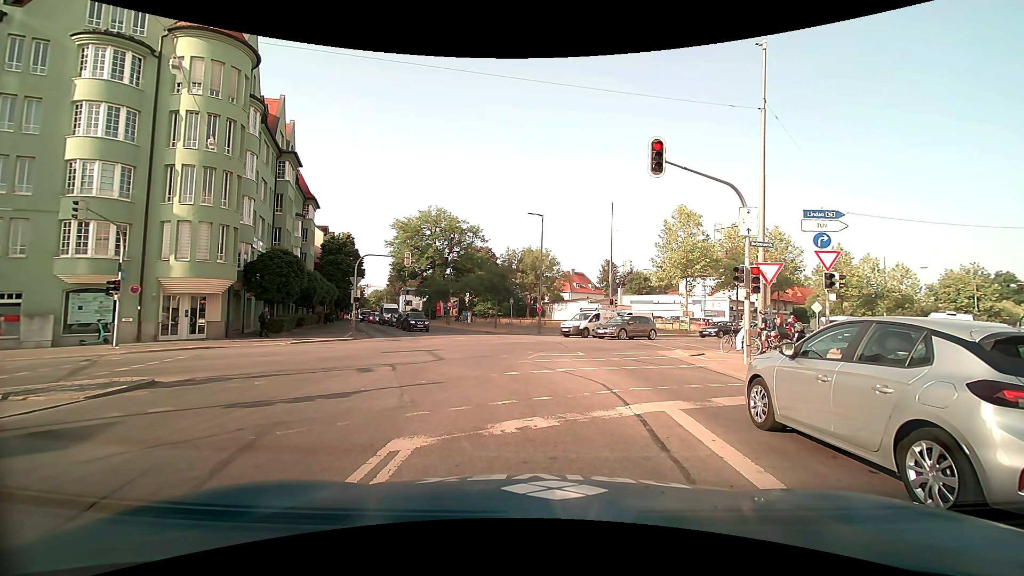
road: primary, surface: asphalt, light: Day
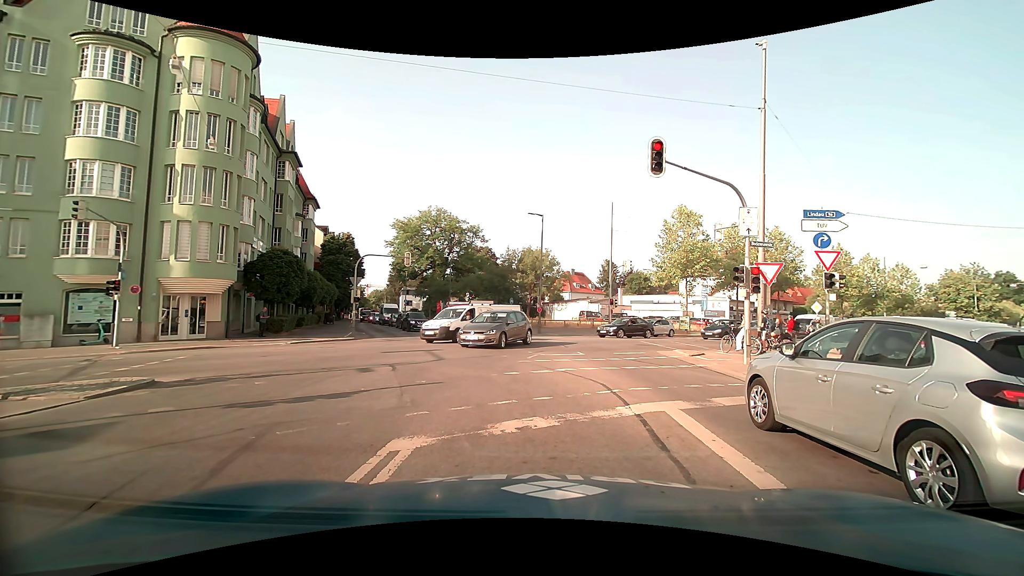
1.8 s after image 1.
(0.0, 0.0) m; 0°
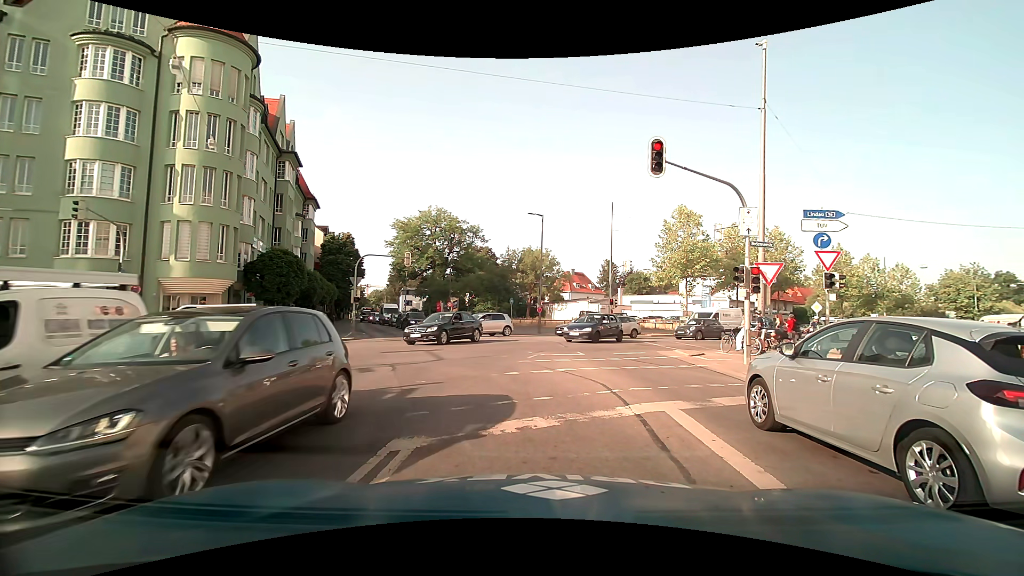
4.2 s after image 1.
(0.0, 0.0) m; 0°
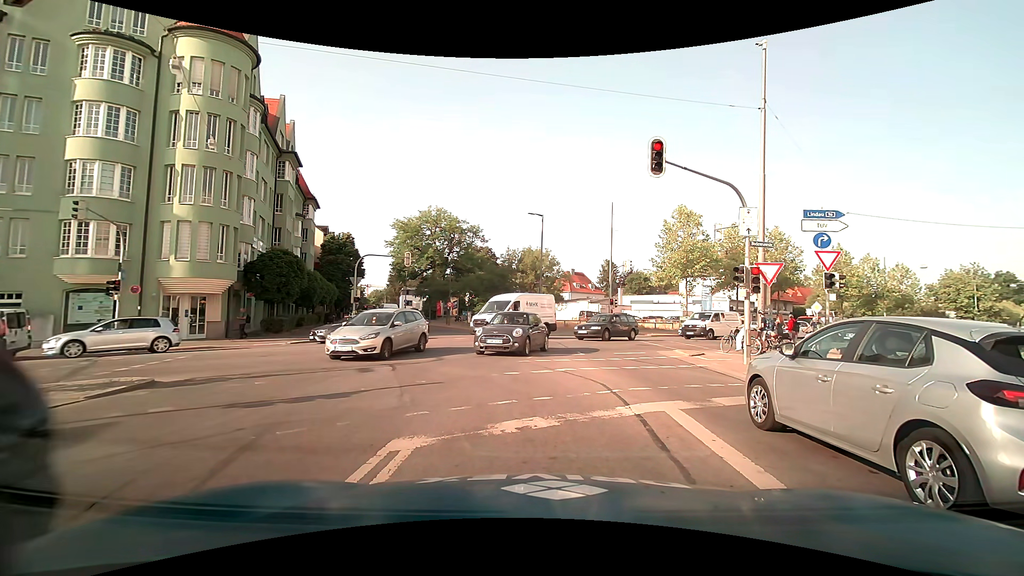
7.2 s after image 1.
(0.0, 0.0) m; 0°
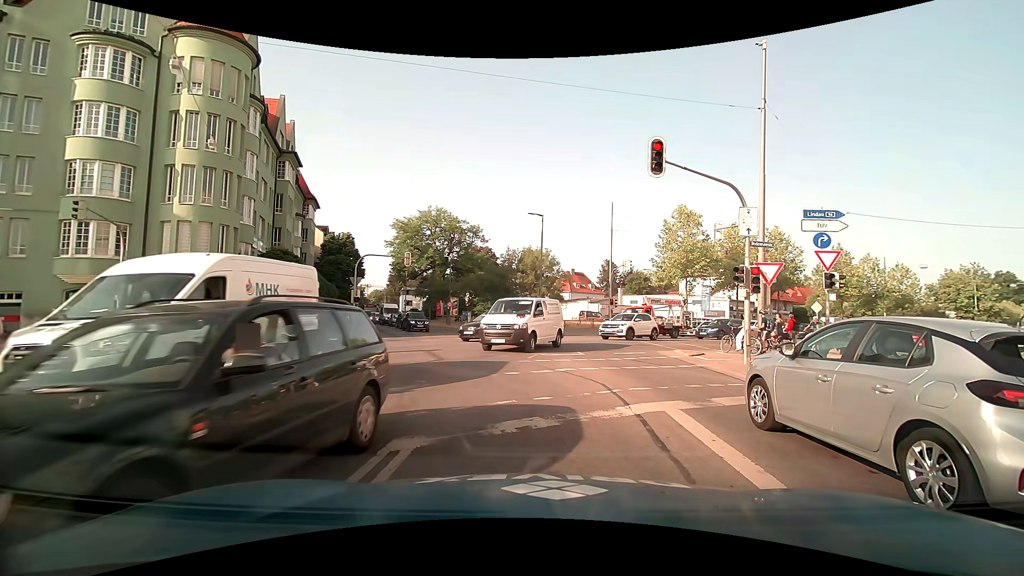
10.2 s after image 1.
(0.0, 0.0) m; 0°
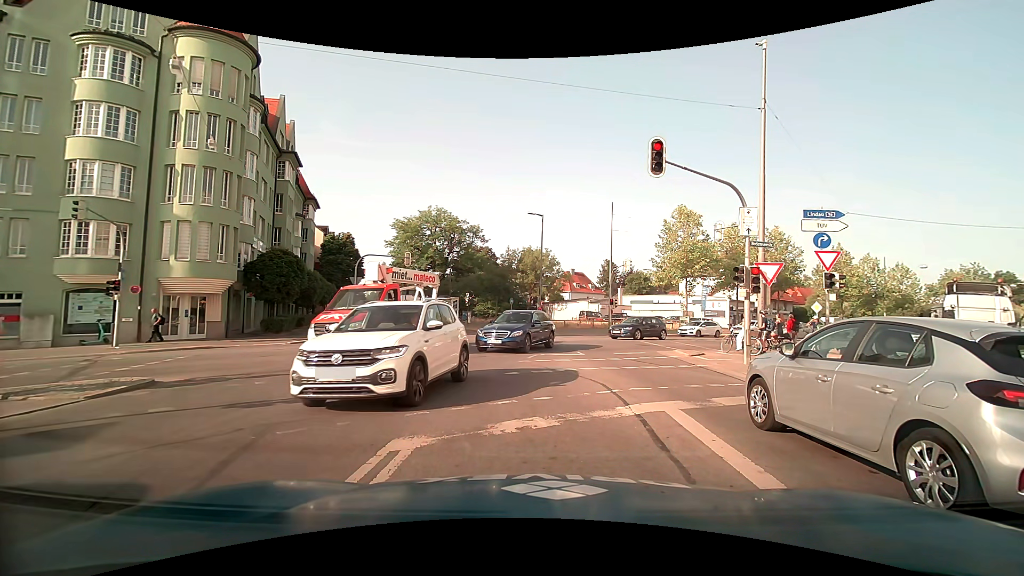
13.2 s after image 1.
(0.0, 0.0) m; 0°
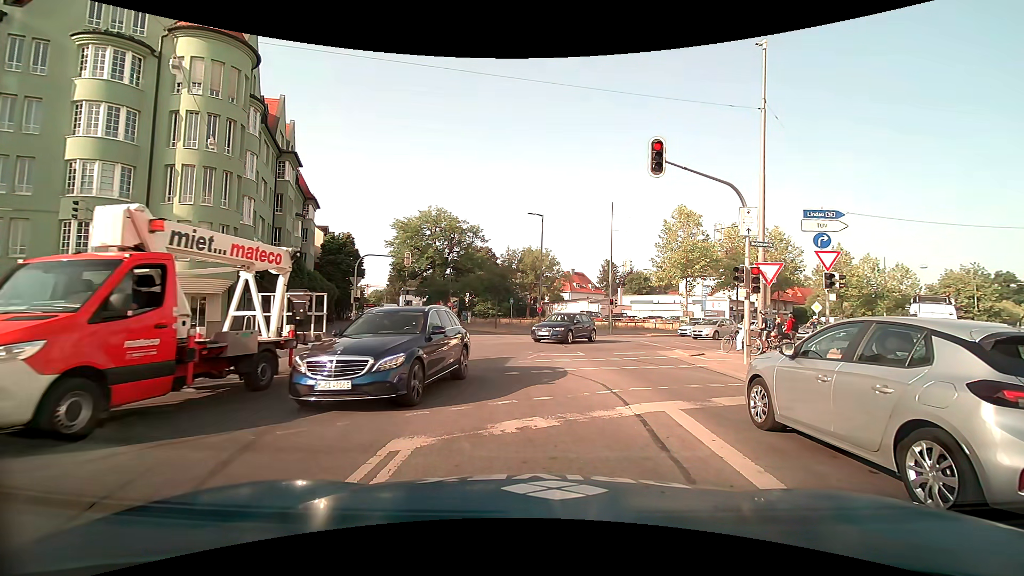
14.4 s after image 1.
(0.0, 0.0) m; 0°
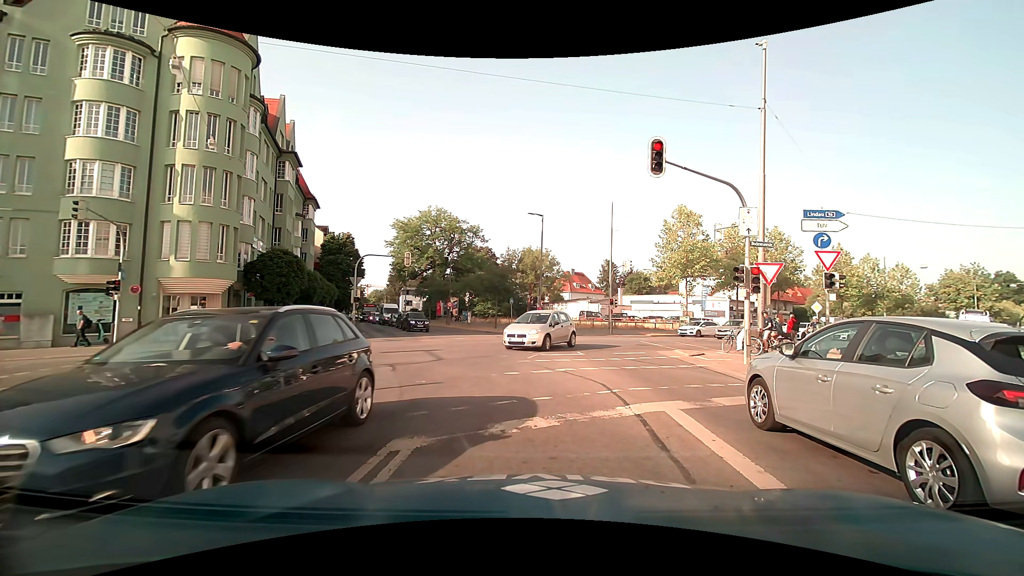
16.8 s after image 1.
(0.0, 0.0) m; 0°
